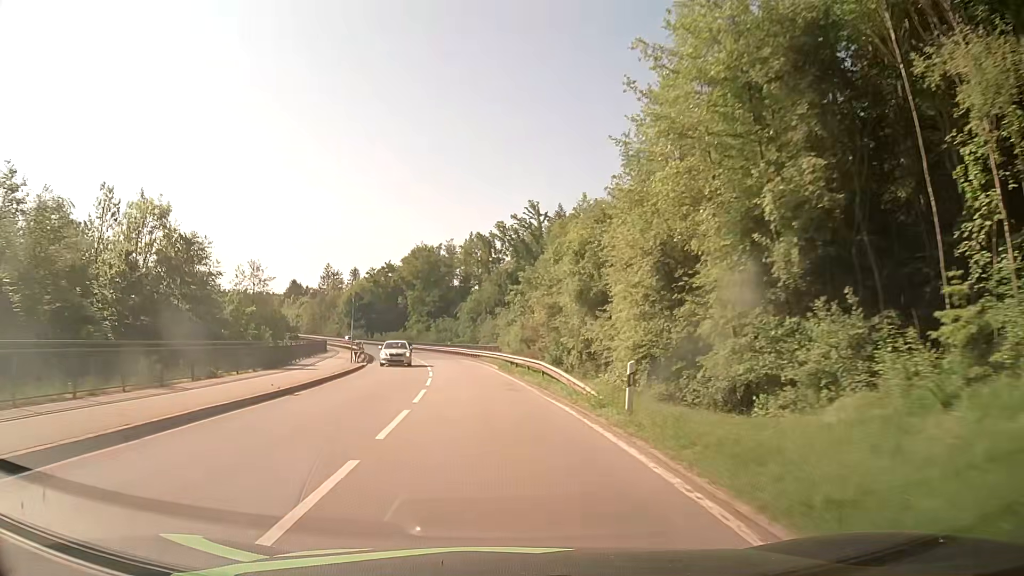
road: secondary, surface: asphalt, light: Day
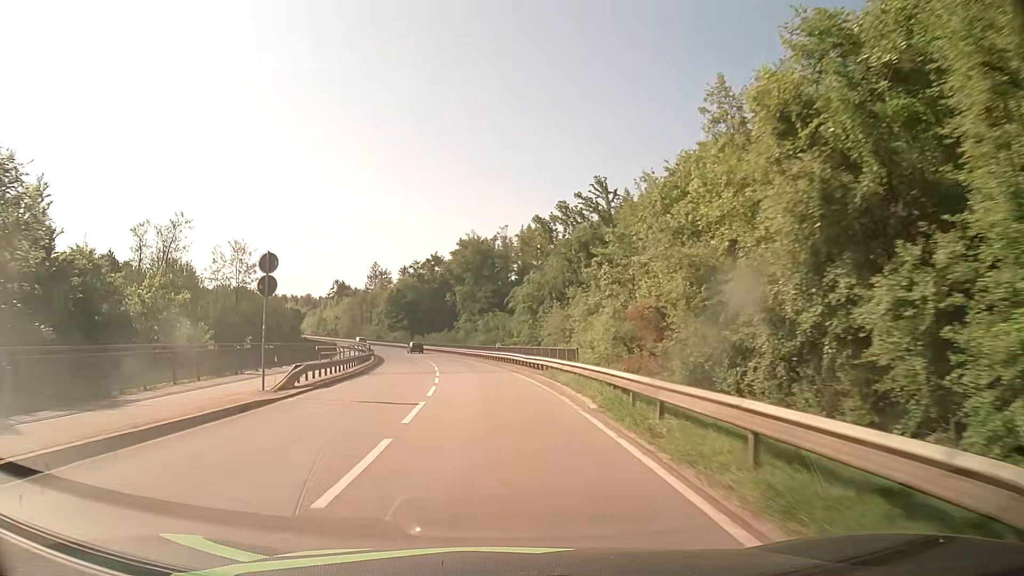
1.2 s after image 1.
(-0.9, +22.2) m; -5°
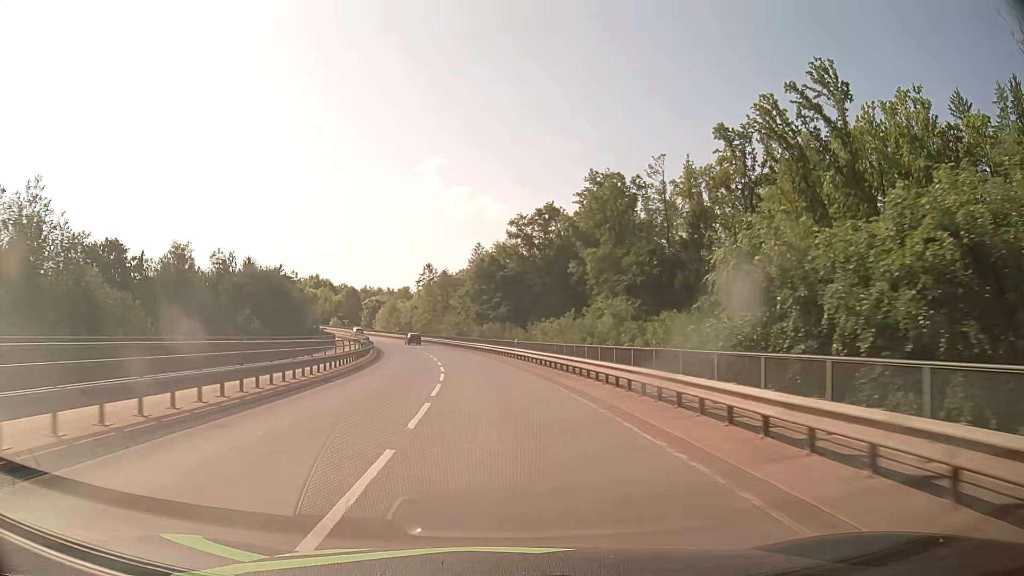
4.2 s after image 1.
(-5.4, +55.2) m; -10°
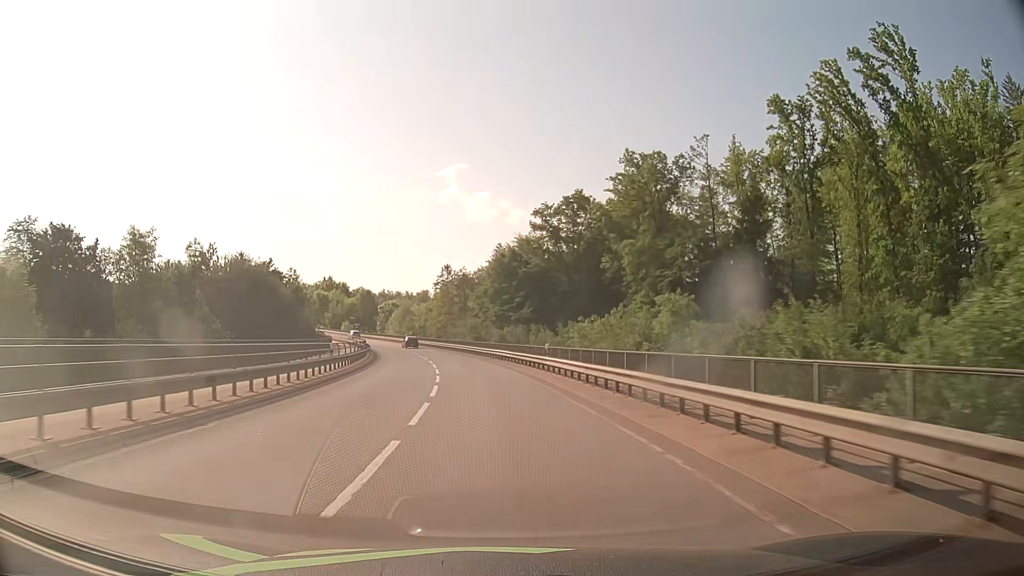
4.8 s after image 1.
(-0.2, +11.1) m; -2°
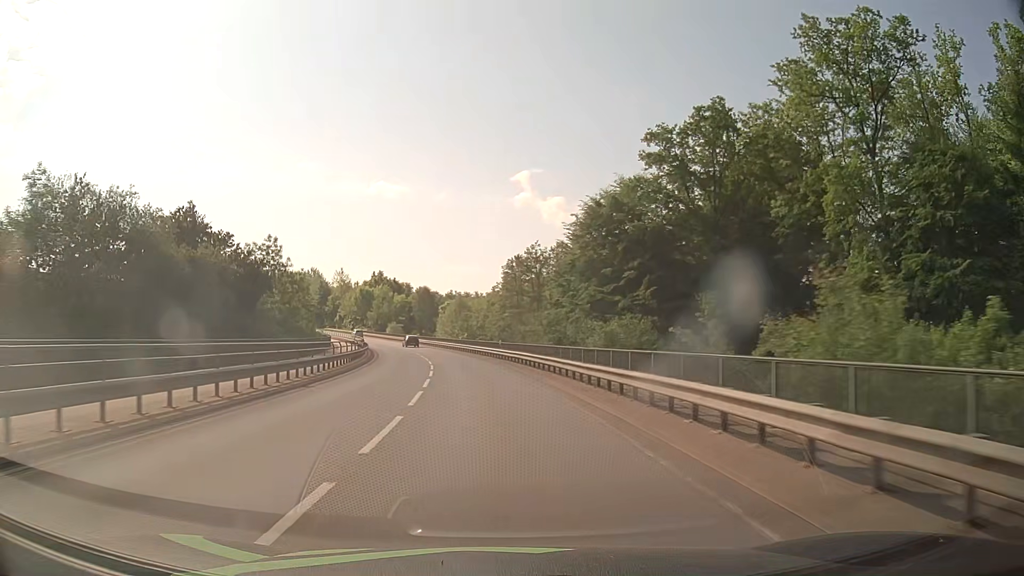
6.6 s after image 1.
(-1.8, +33.2) m; -6°
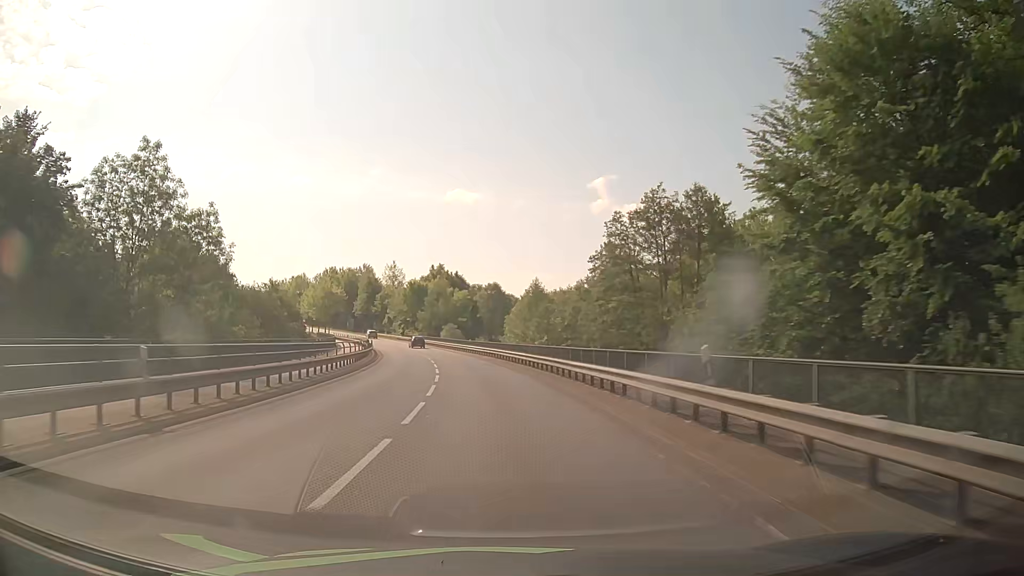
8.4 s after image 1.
(-2.0, +33.0) m; -6°
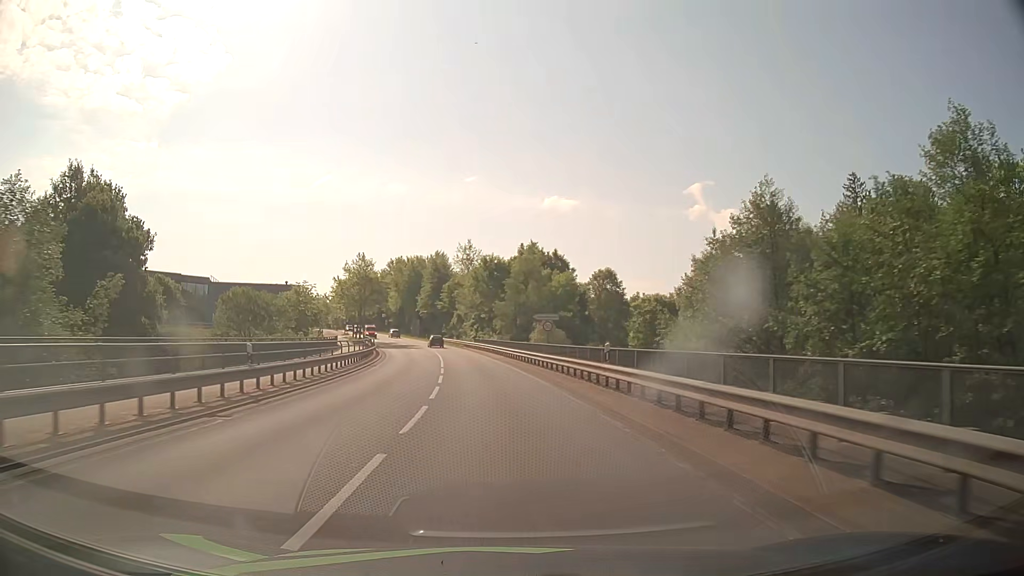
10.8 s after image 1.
(-3.3, +43.6) m; -8°
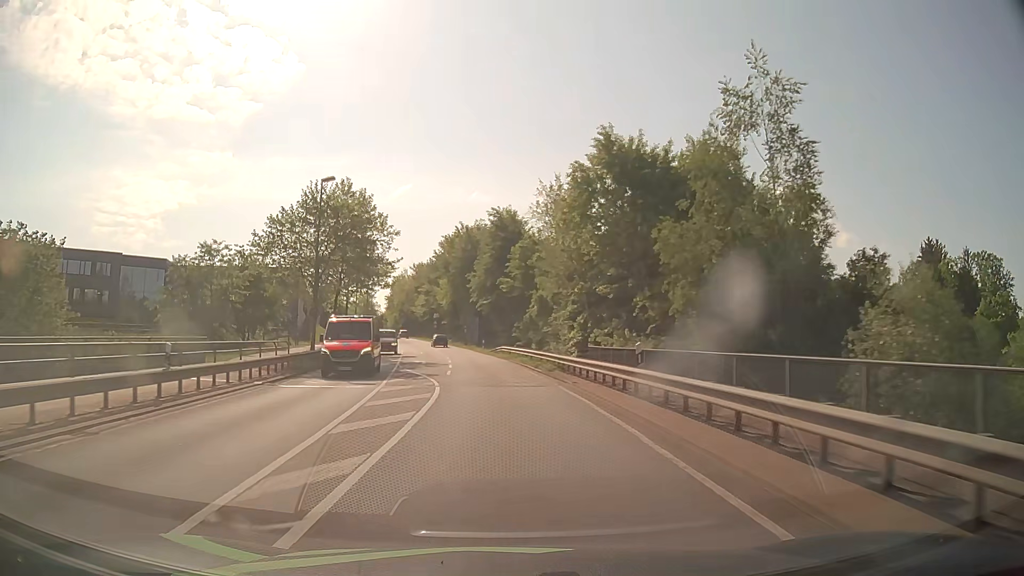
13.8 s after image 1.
(-3.4, +50.5) m; -7°
(0, +10) (-1, +20) (-1, +30) (-2, +40) (-3, +50) (-4, +60) (-6, +70) (-8, +79) (-10, +89) (-12, +99) m
